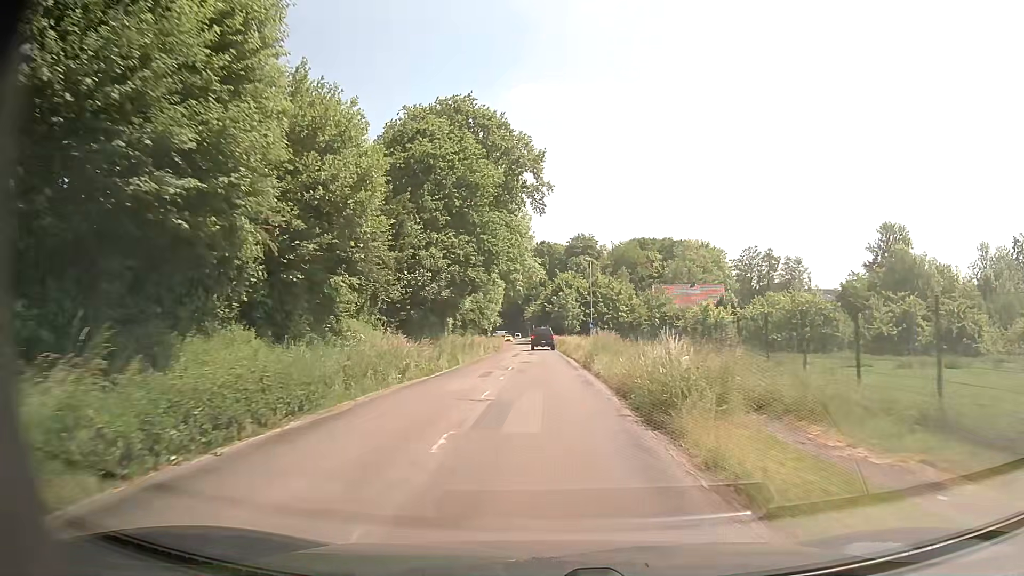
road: secondary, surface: asphalt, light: Day
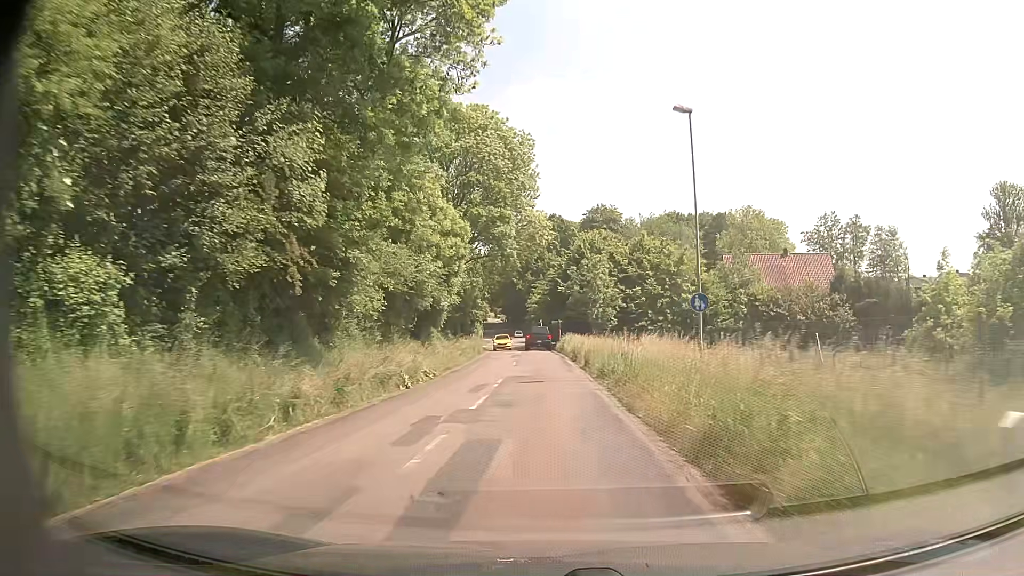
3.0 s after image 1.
(+0.3, +43.2) m; 0°
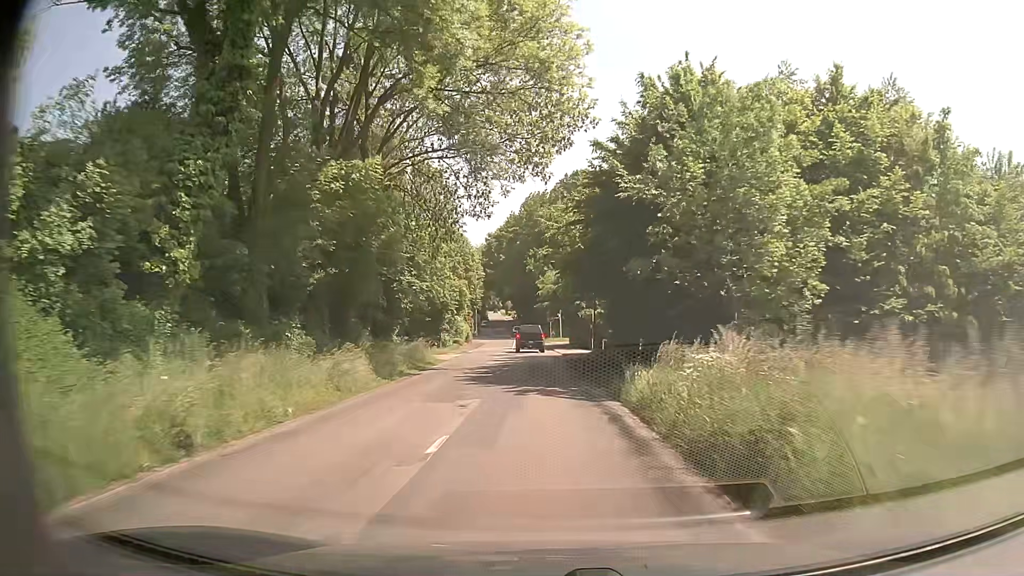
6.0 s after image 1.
(-0.6, +42.6) m; -1°
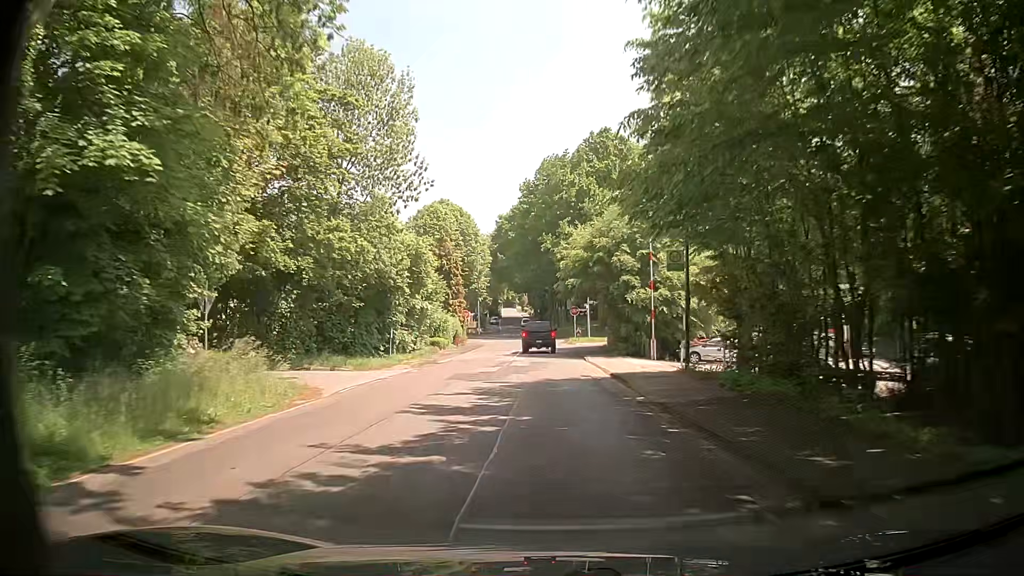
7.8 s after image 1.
(-0.5, +24.4) m; -1°
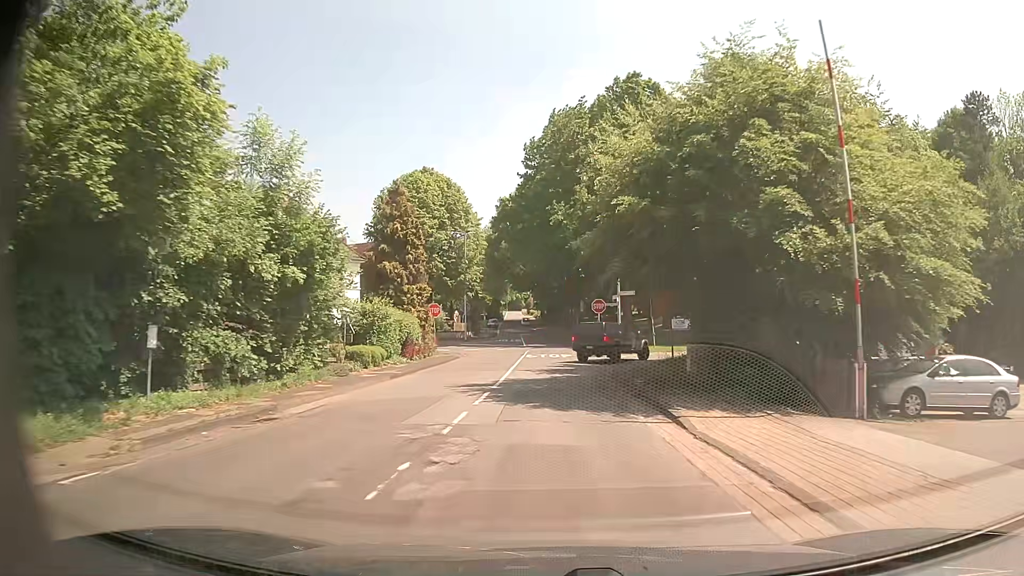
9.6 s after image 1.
(-0.4, +22.2) m; -2°
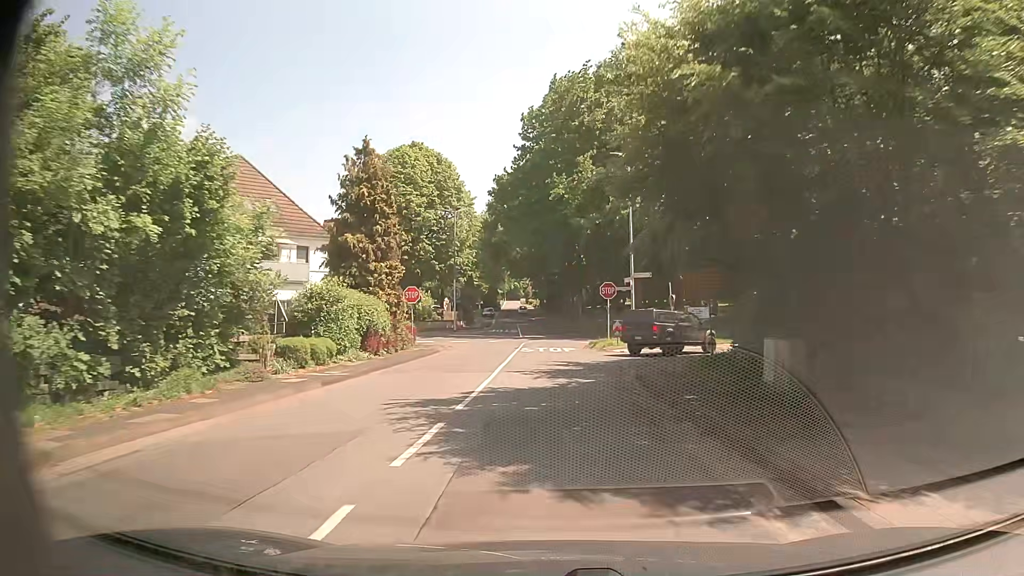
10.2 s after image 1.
(0.0, +7.2) m; 0°
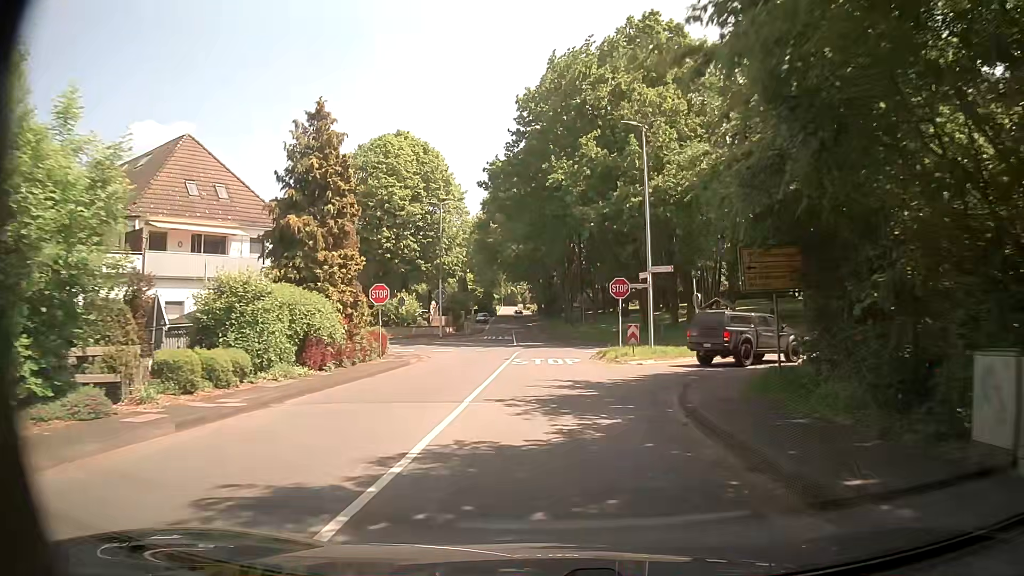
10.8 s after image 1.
(0.0, +6.8) m; -1°
